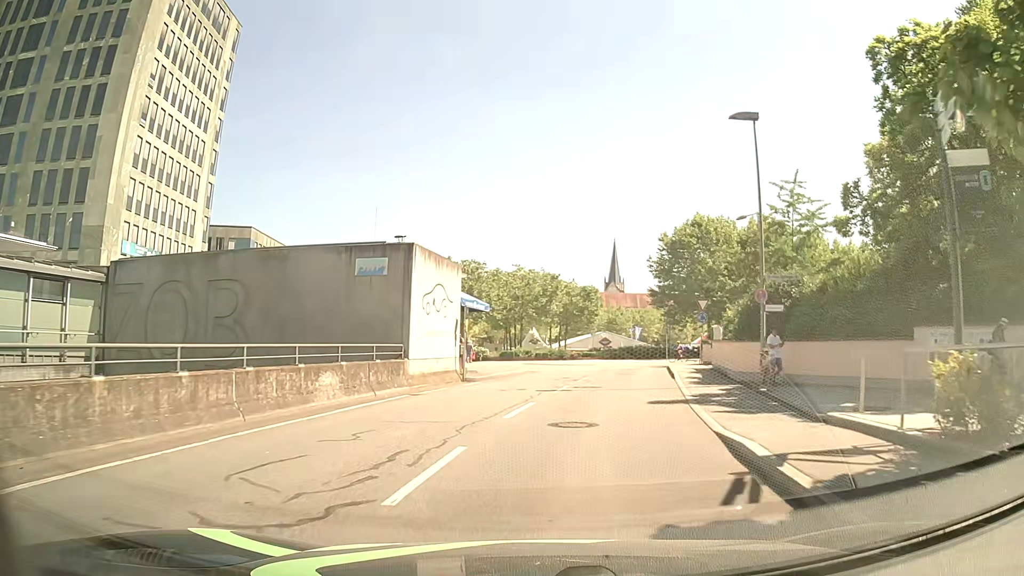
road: residential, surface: asphalt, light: Day
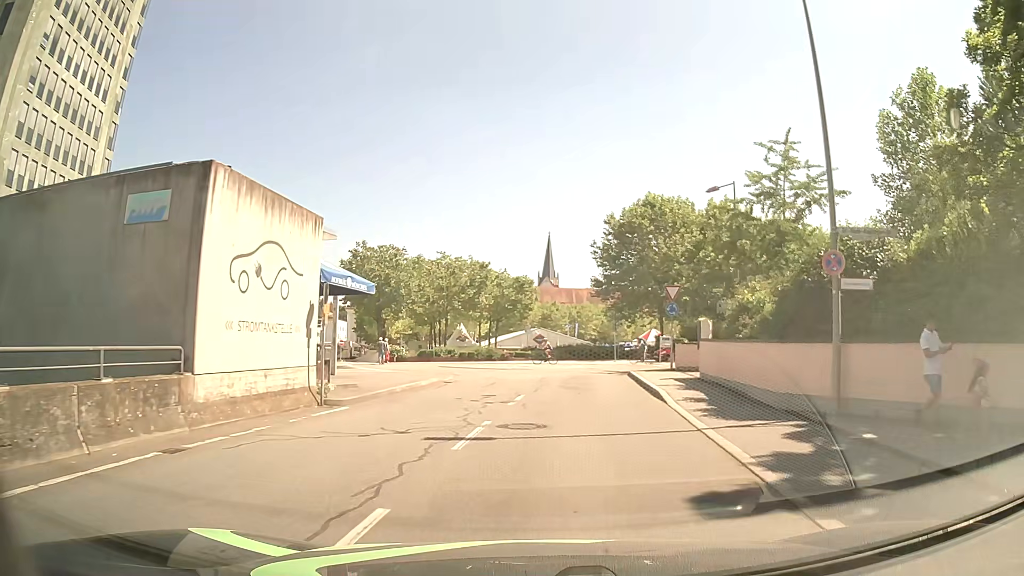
(+0.5, +8.8) m; +7°
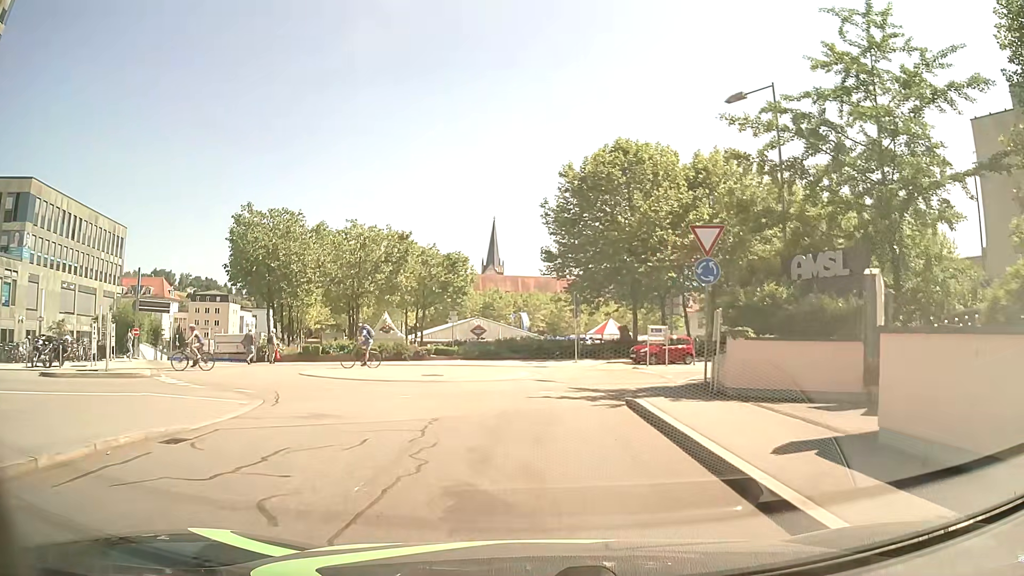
(+0.8, +14.4) m; +4°
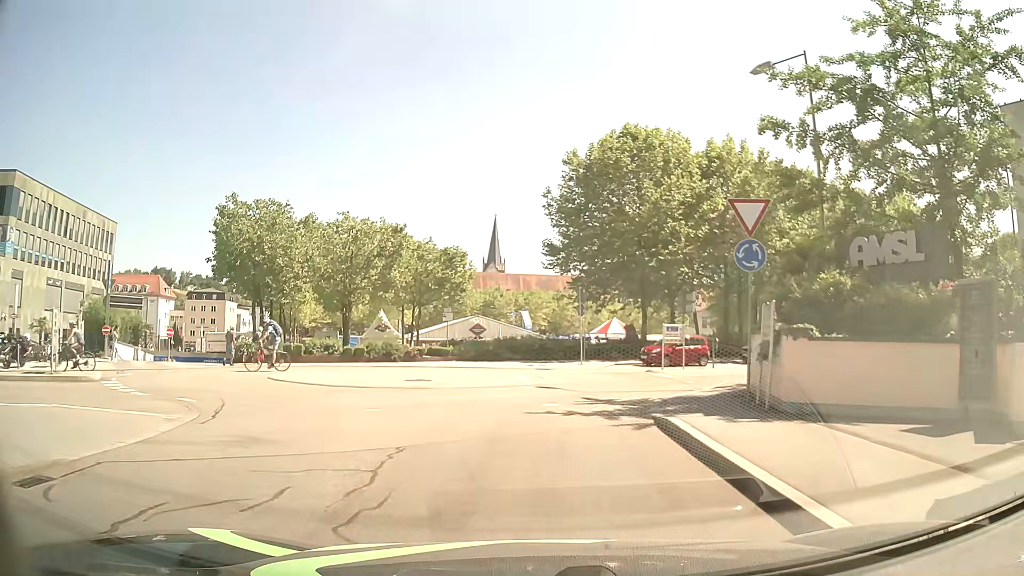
(0.0, +2.9) m; +1°
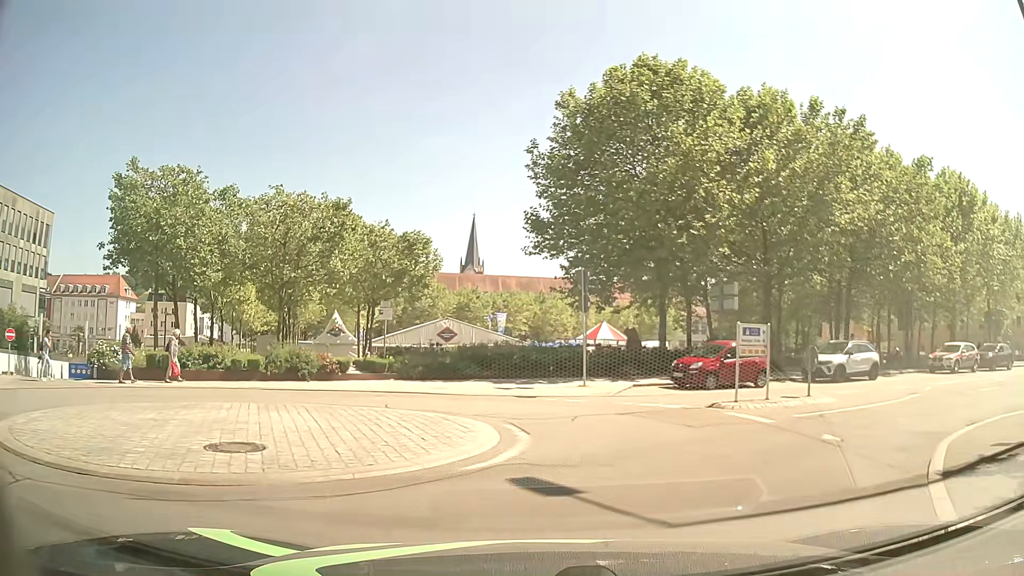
(-0.1, +10.9) m; 0°
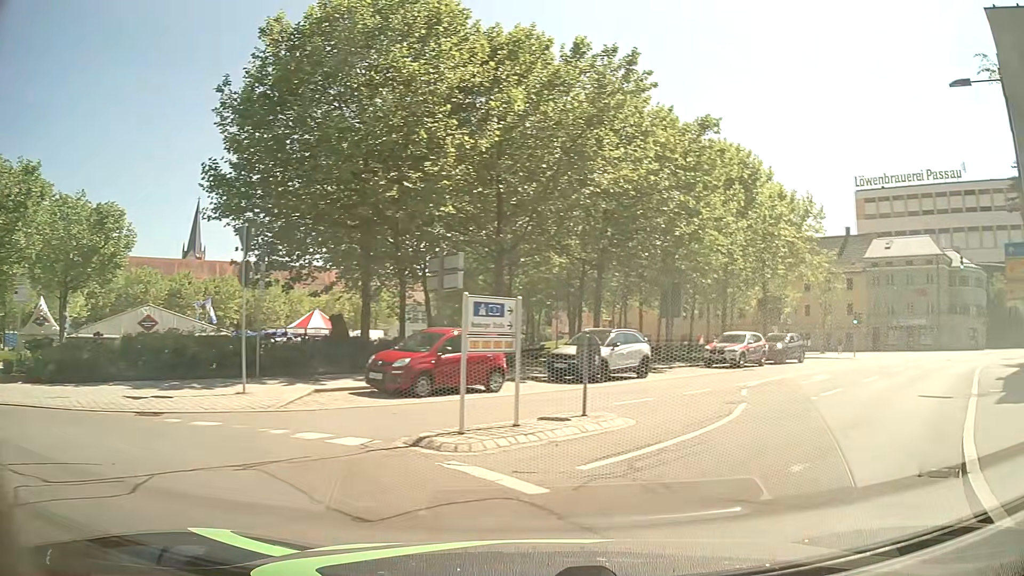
(+1.3, +6.3) m; +25°
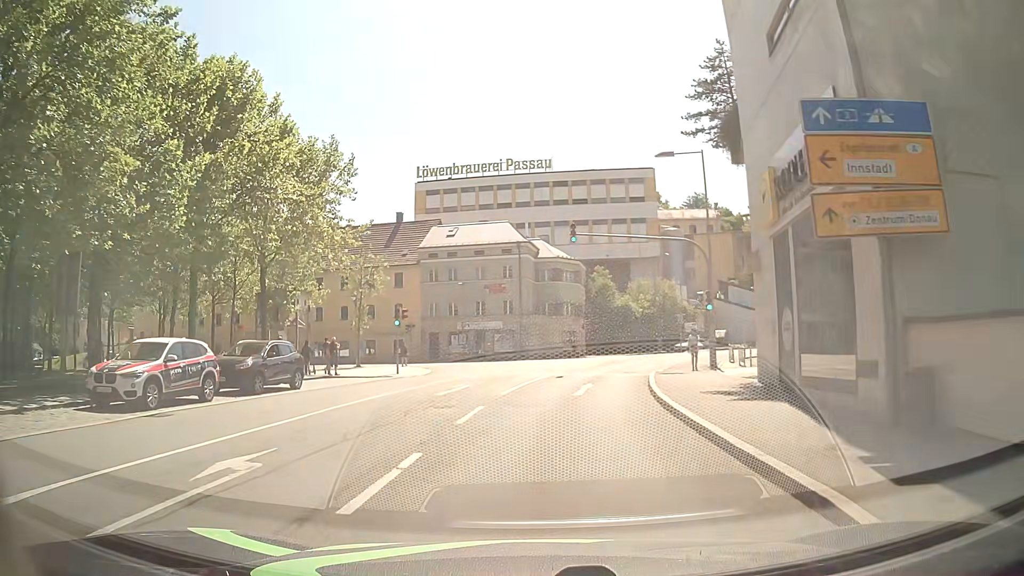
(+7.0, +13.8) m; +38°
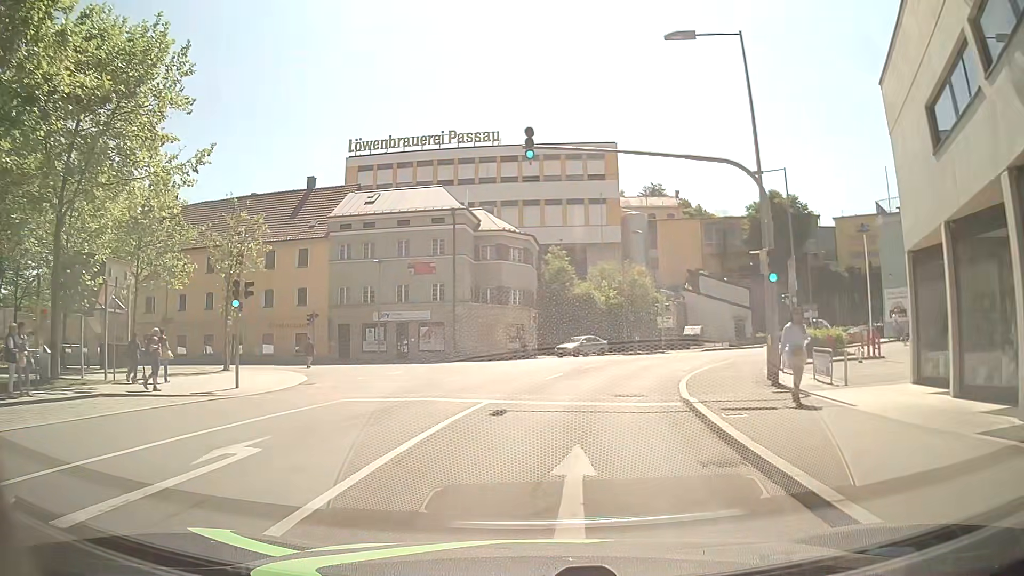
(+0.5, +13.5) m; +4°
(0, +10) (+2, +20) (+5, +29) (+9, +38) (+15, +47) (+22, +54) (+29, +61) (+36, +68) (+44, +74) (+52, +80) m
